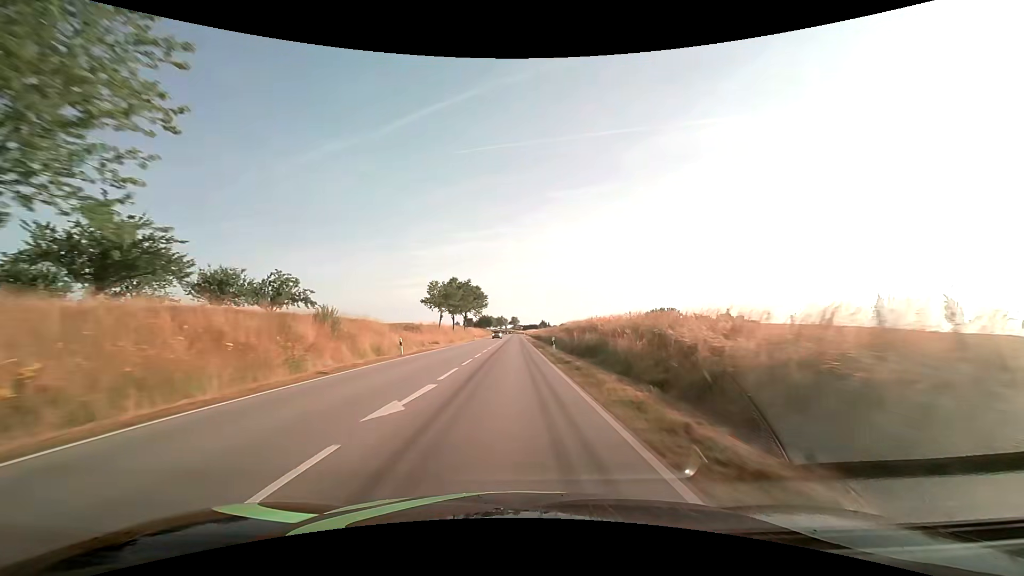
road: secondary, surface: asphalt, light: Day
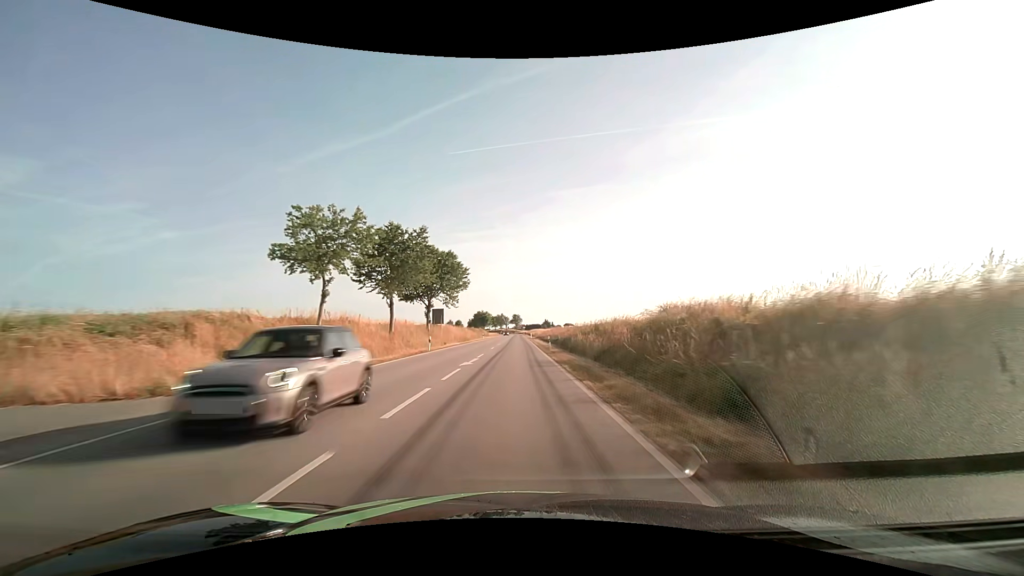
(-0.1, +43.2) m; 0°
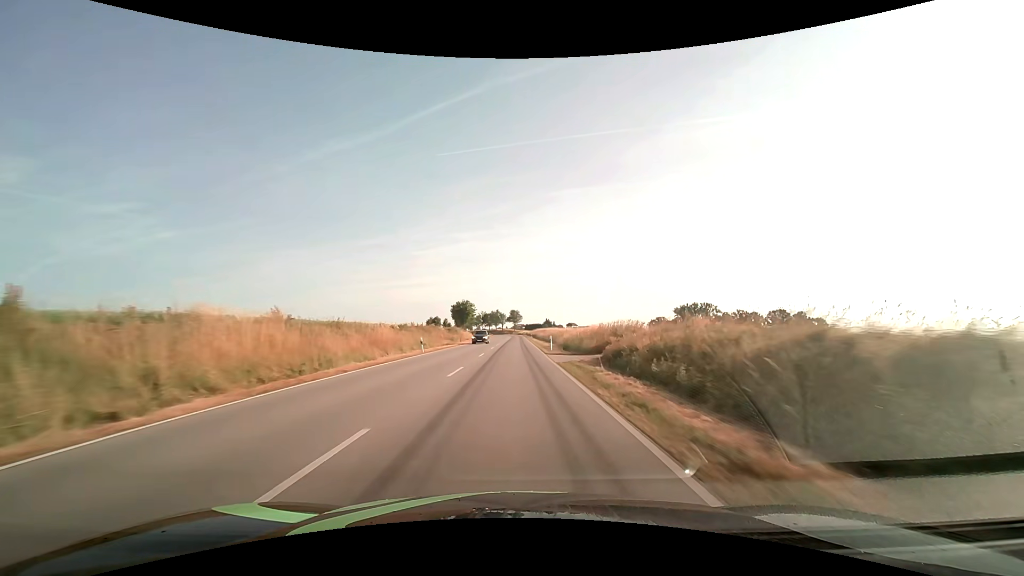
(+0.1, +59.0) m; 0°
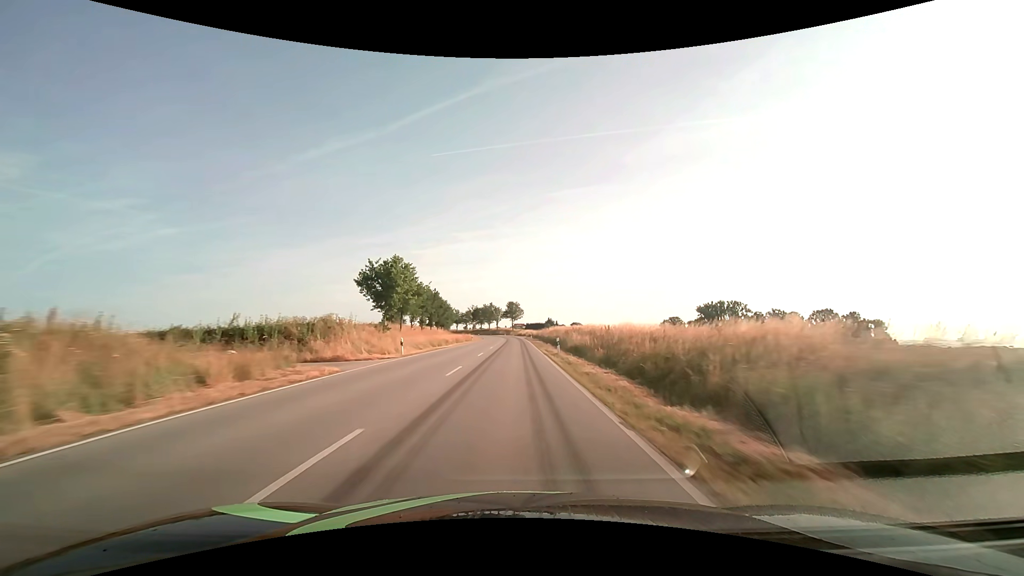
(0.0, +60.3) m; 0°
(0, +10) (0, +20) (0, +30) (0, +40) (0, +50) (0, +60) (0, +70) (0, +80) (-1, +90) (-1, +100) m
